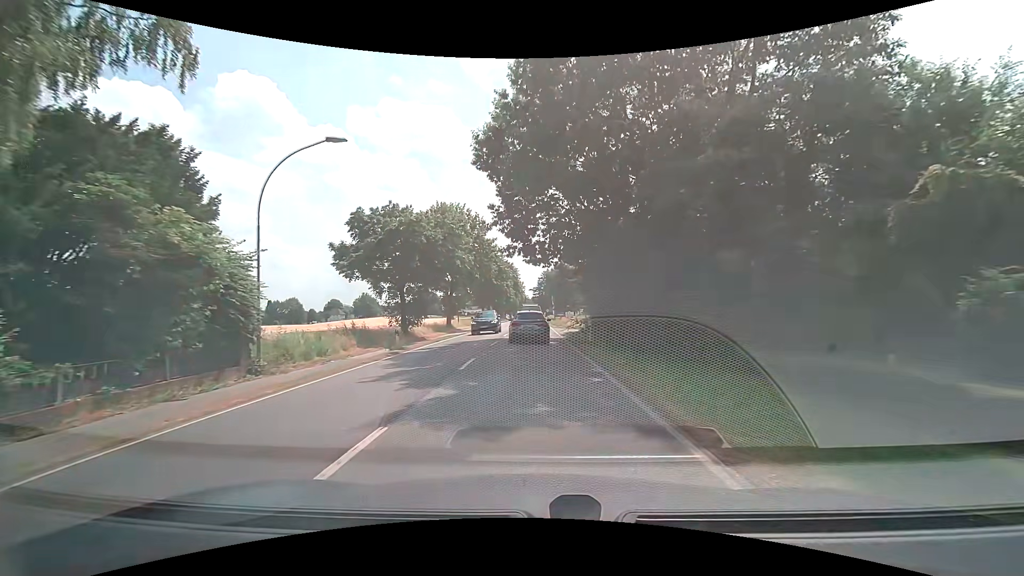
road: secondary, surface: asphalt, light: Day
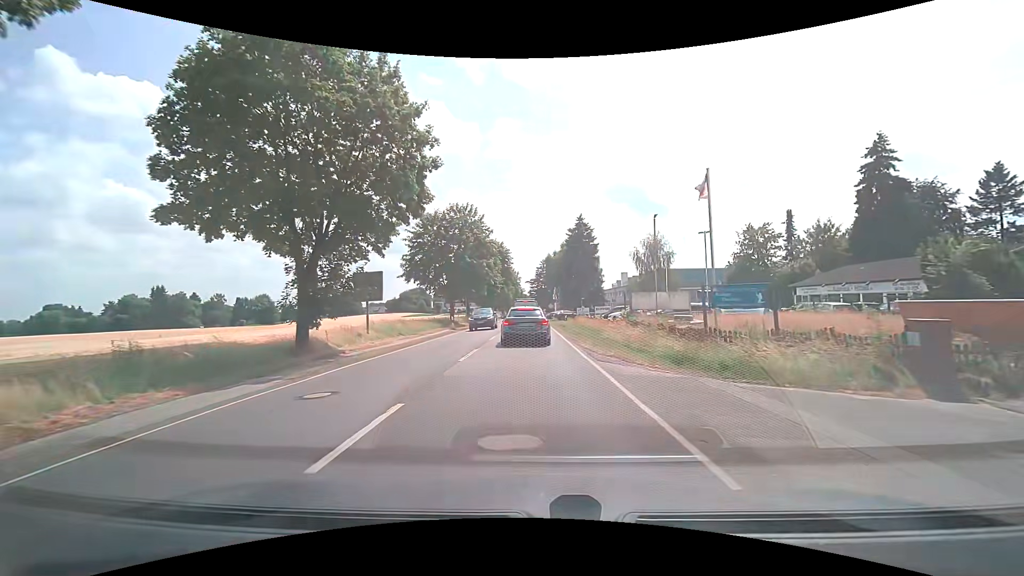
(+0.2, +34.3) m; +1°
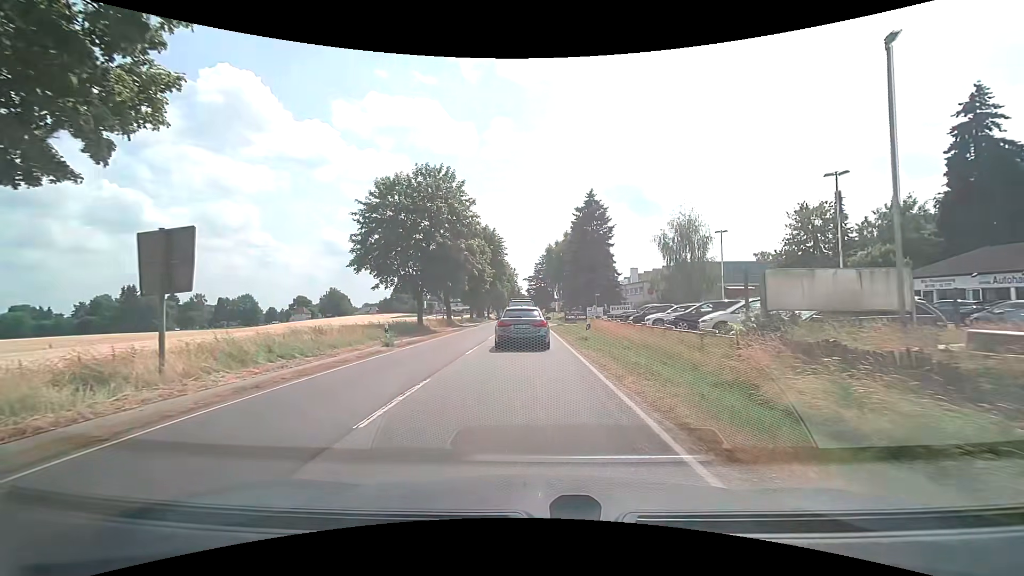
(-0.1, +16.1) m; 0°
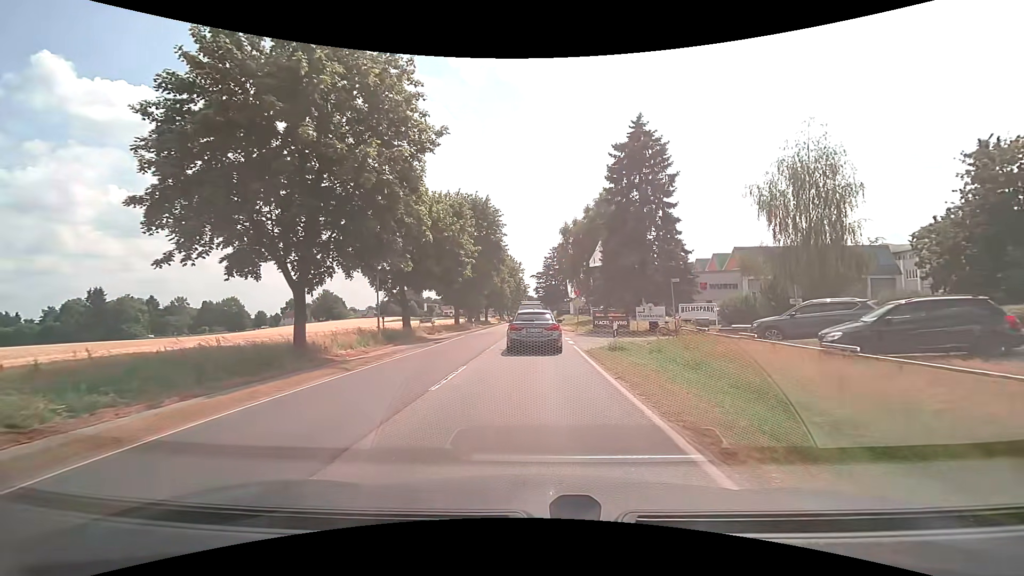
(-0.2, +24.7) m; -1°
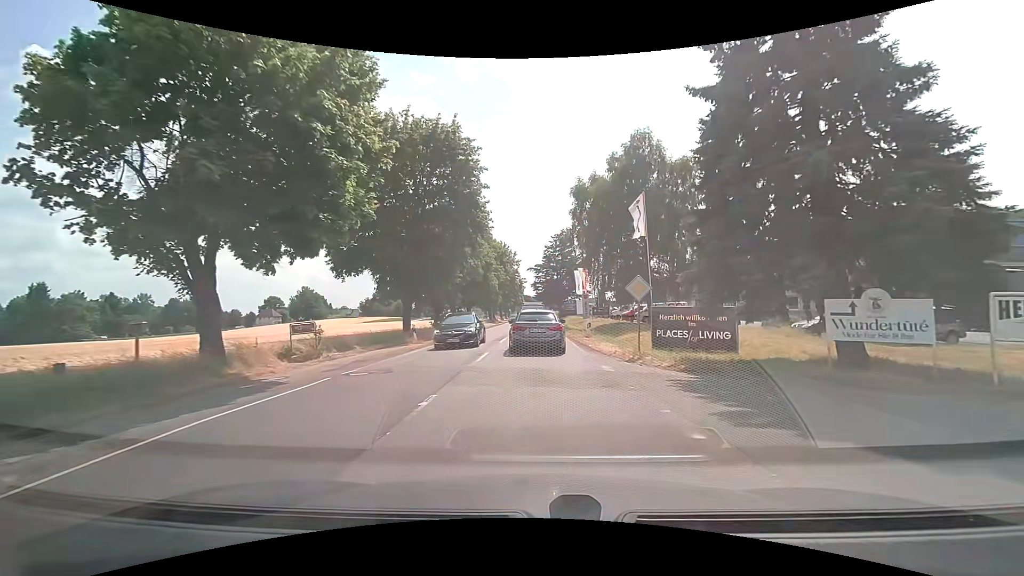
(0.0, +23.0) m; 0°
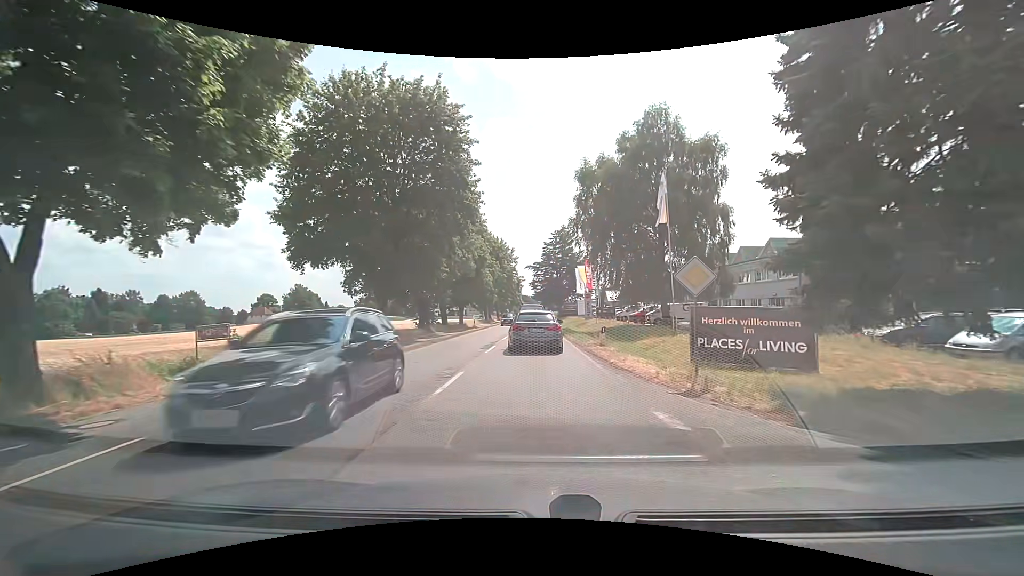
(0.0, +5.7) m; 0°
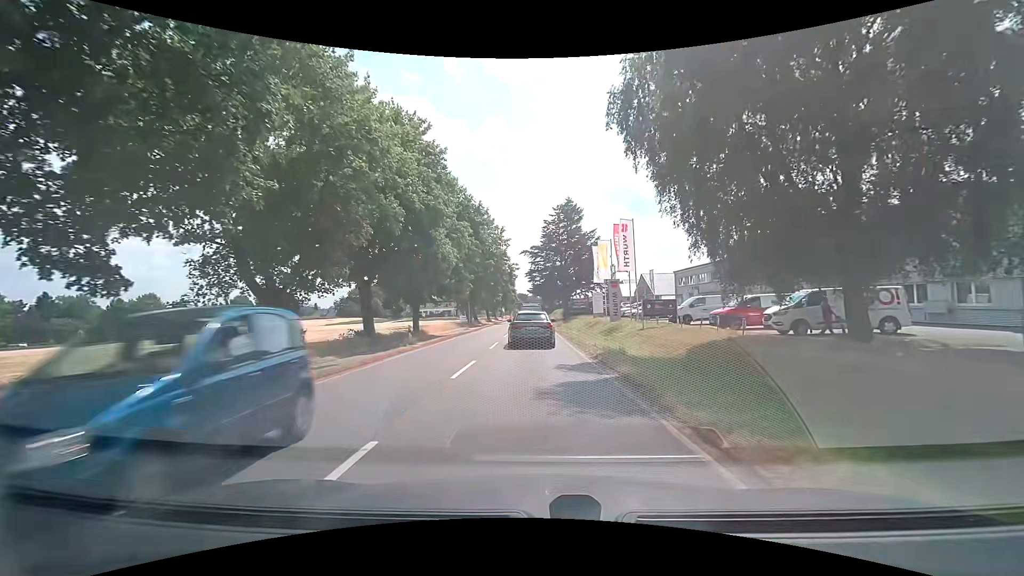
(+0.2, +24.7) m; 0°
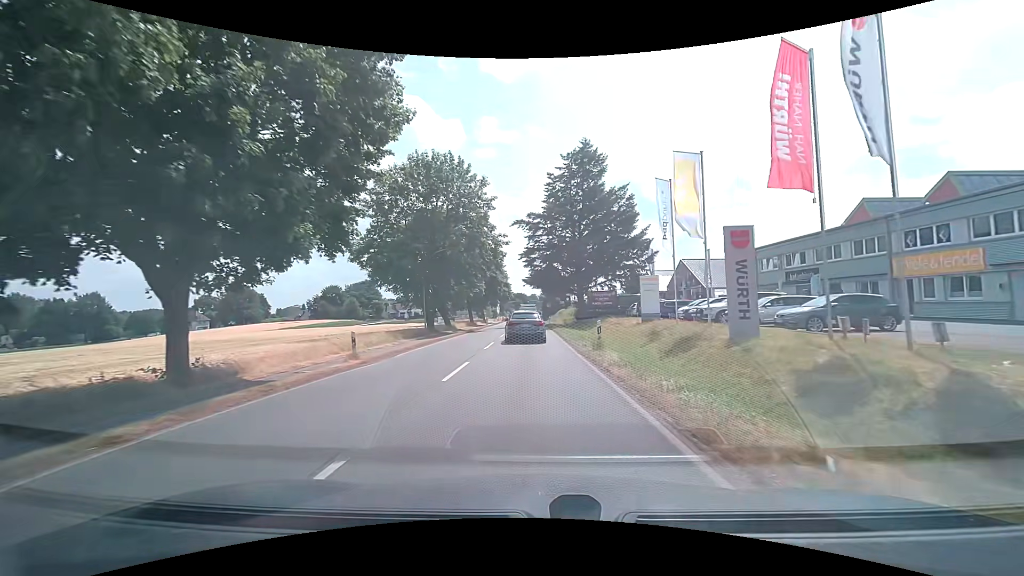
(0.0, +27.9) m; 0°
(0, +10) (0, +20) (0, +30) (0, +40) (0, +50) (0, +60) (-1, +70) (-1, +80) (-1, +90) (0, +100) m
